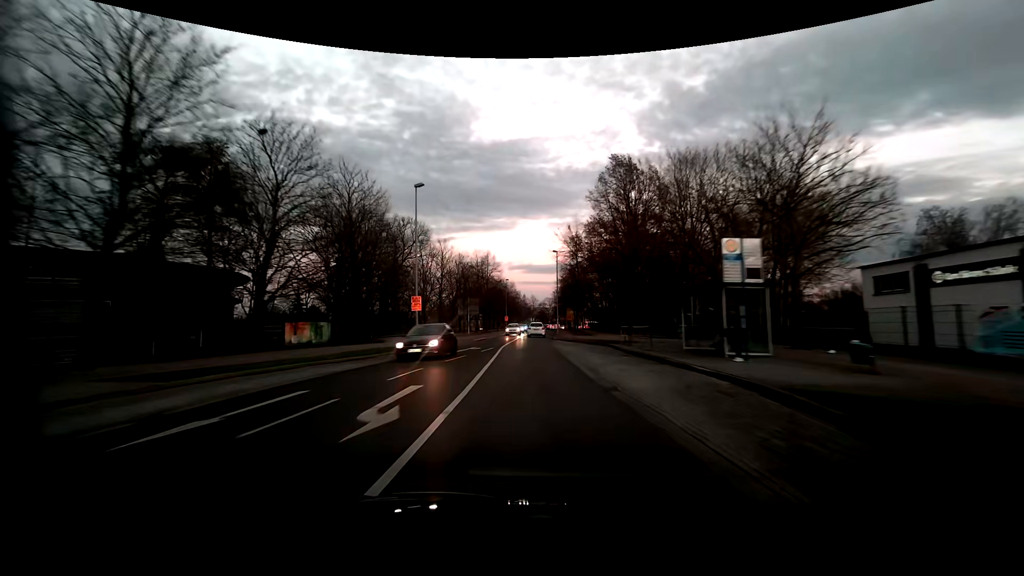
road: residential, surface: asphalt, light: Dusk
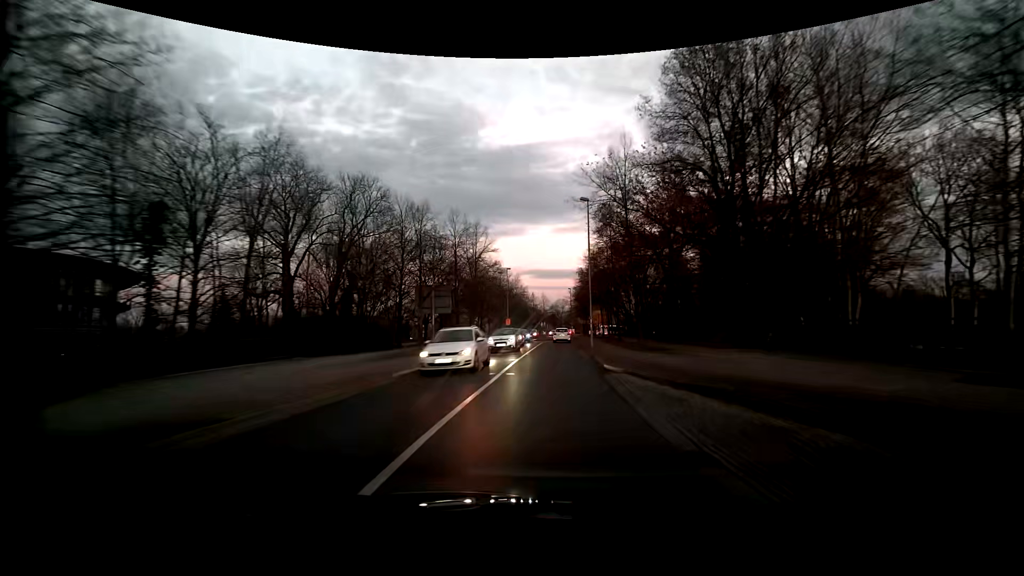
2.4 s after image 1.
(-0.4, +26.2) m; -1°
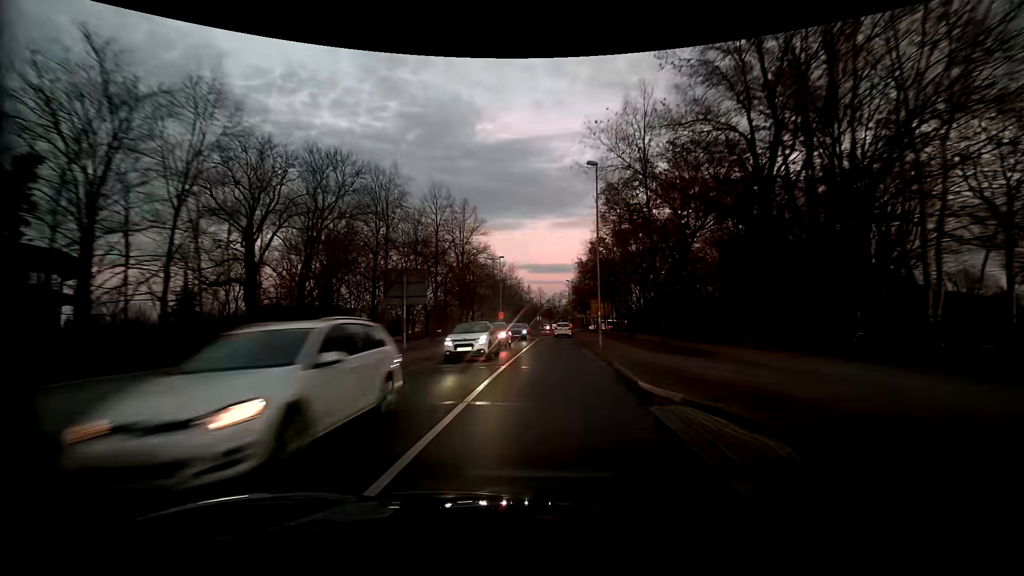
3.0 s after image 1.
(0.0, +6.4) m; 0°
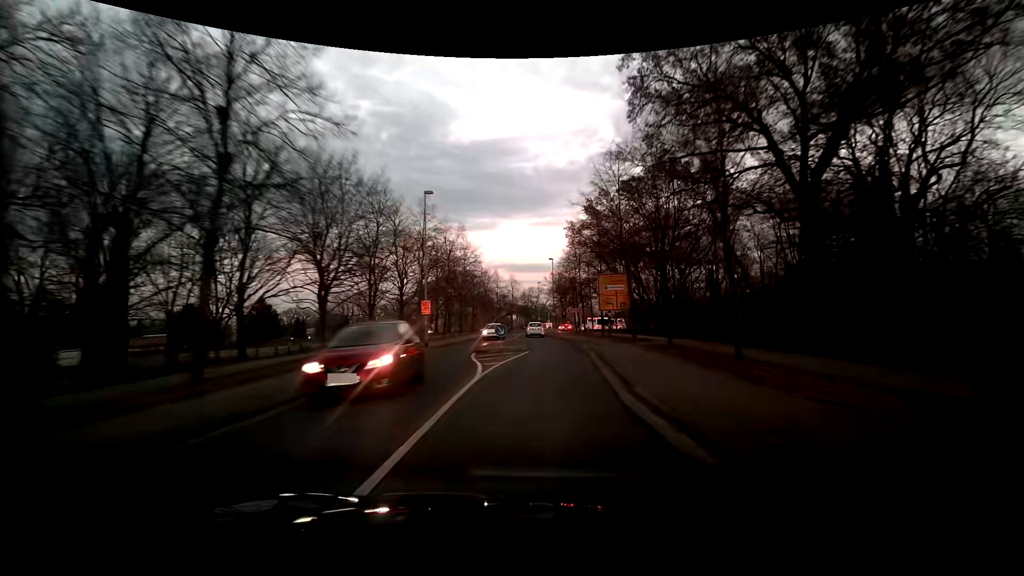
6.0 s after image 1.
(+1.1, +32.1) m; +3°
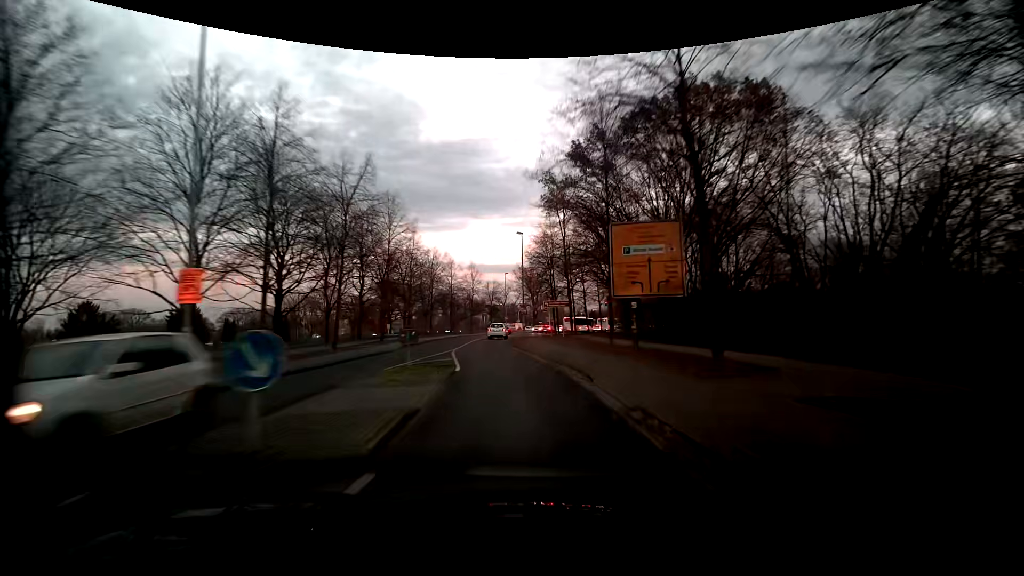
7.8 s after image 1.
(+0.7, +19.5) m; +3°
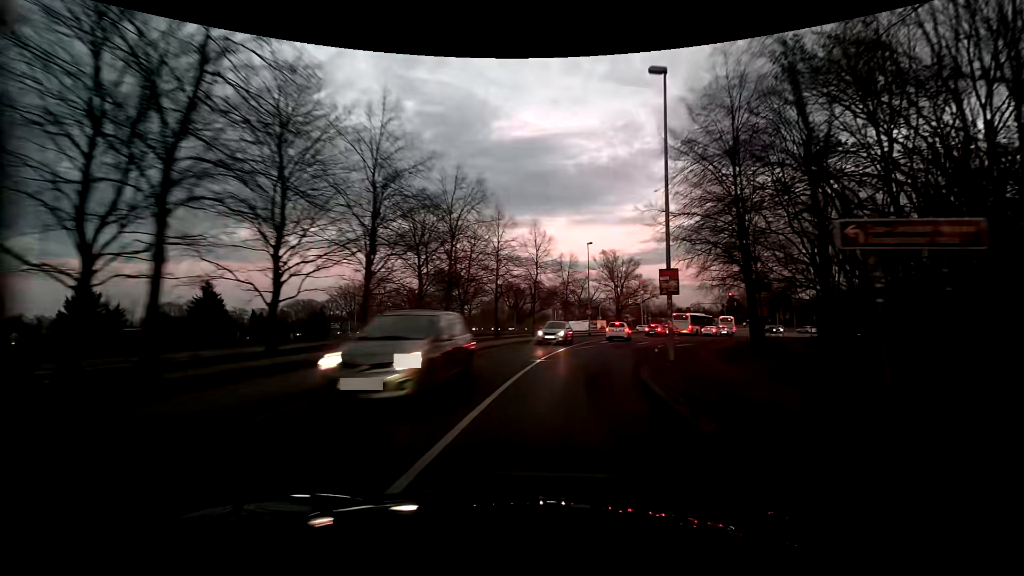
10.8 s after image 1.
(-3.1, +29.4) m; -8°
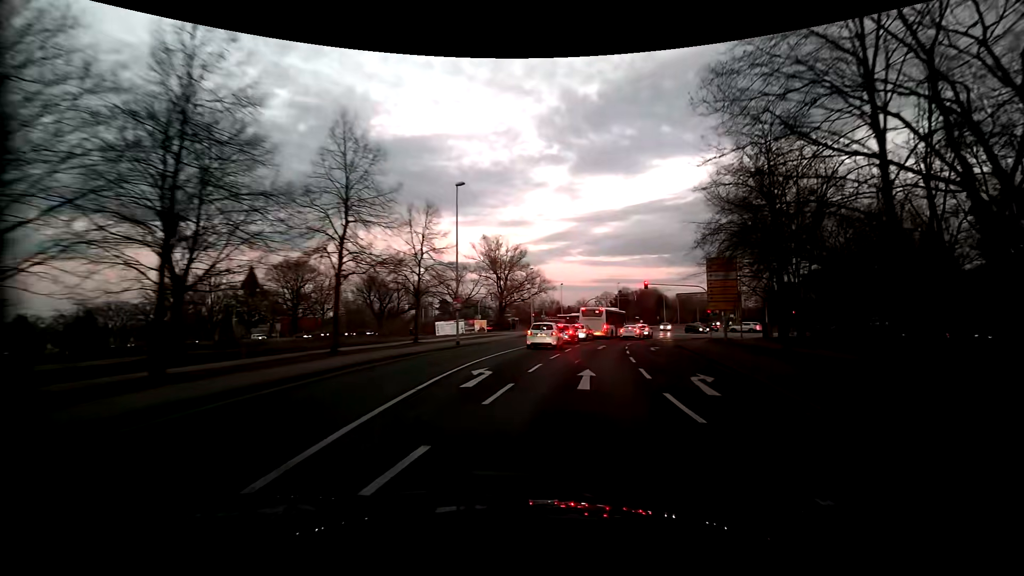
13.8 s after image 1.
(+2.7, +24.2) m; +13°
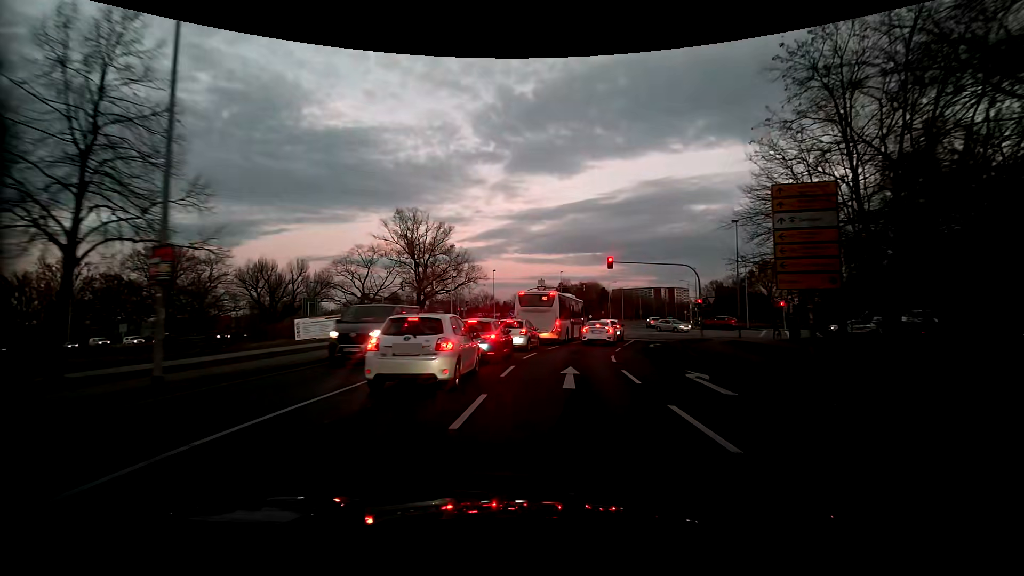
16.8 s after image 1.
(+1.3, +19.7) m; +7°
(0, +10) (+1, +20) (+3, +30) (+5, +40) (+8, +49) (+11, +59) (+13, +68) (+16, +78) (+19, +88) (+22, +97) m
